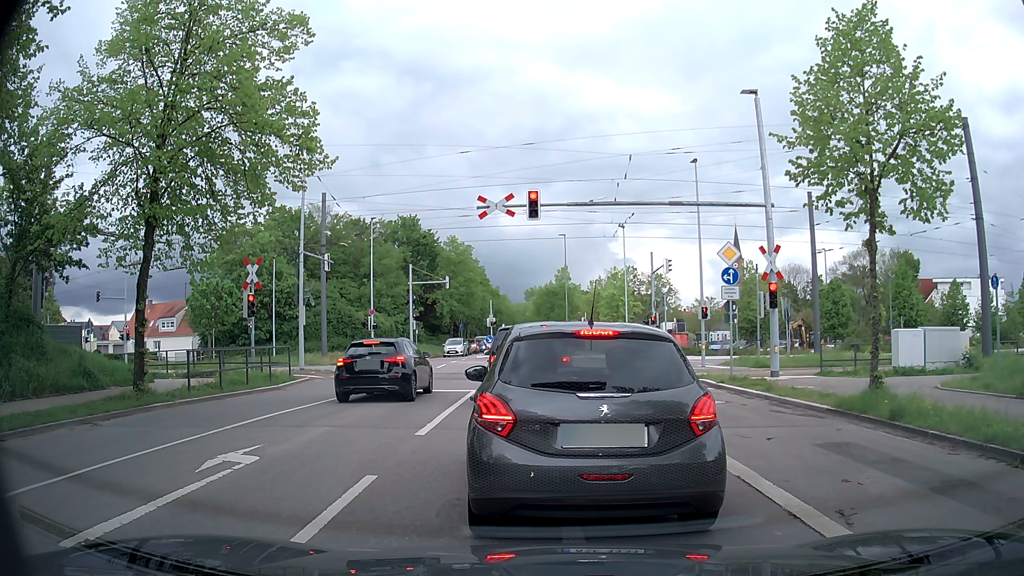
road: tertiary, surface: asphalt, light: Day
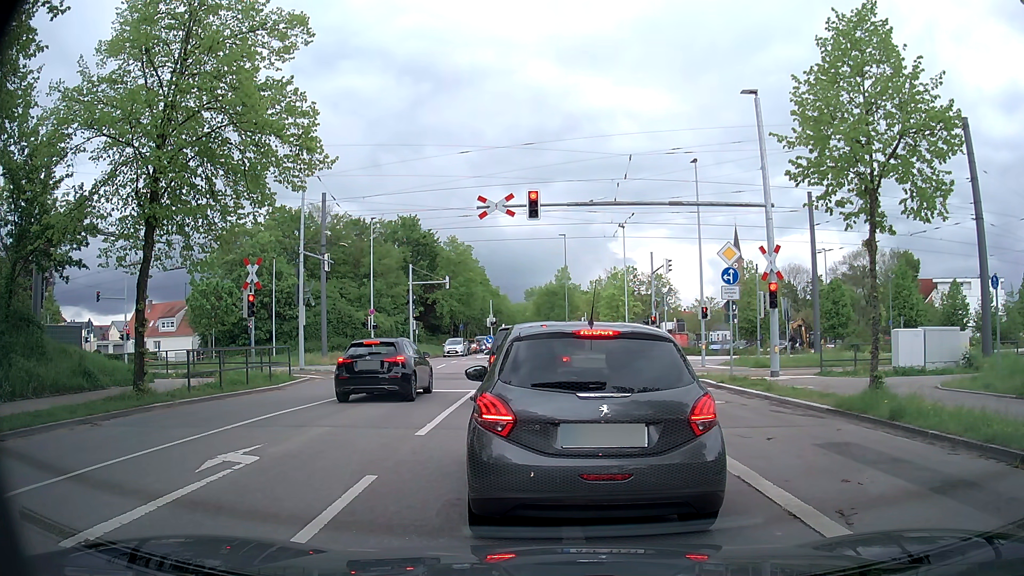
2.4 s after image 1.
(0.0, 0.0) m; 0°
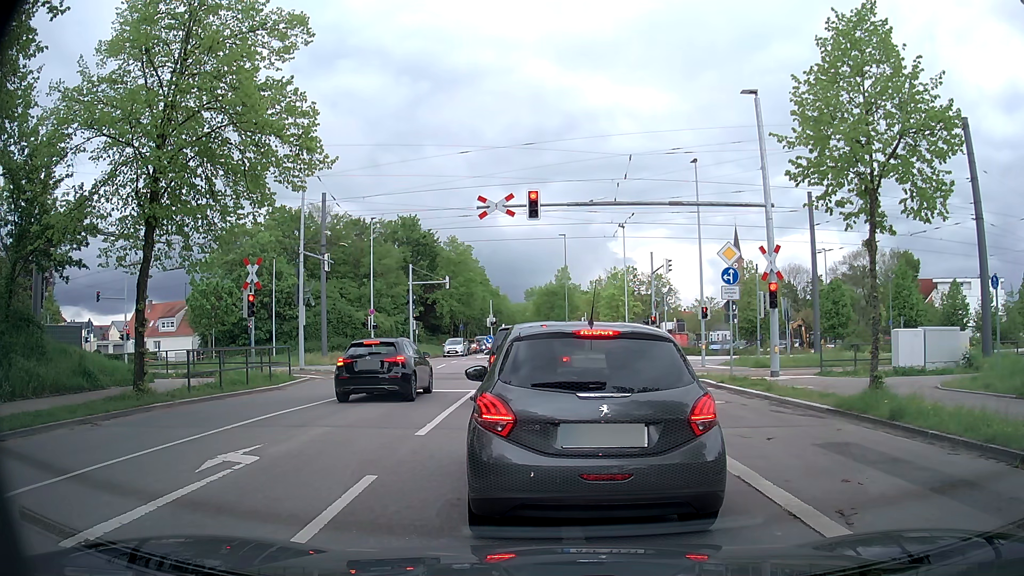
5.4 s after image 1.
(0.0, 0.0) m; 0°
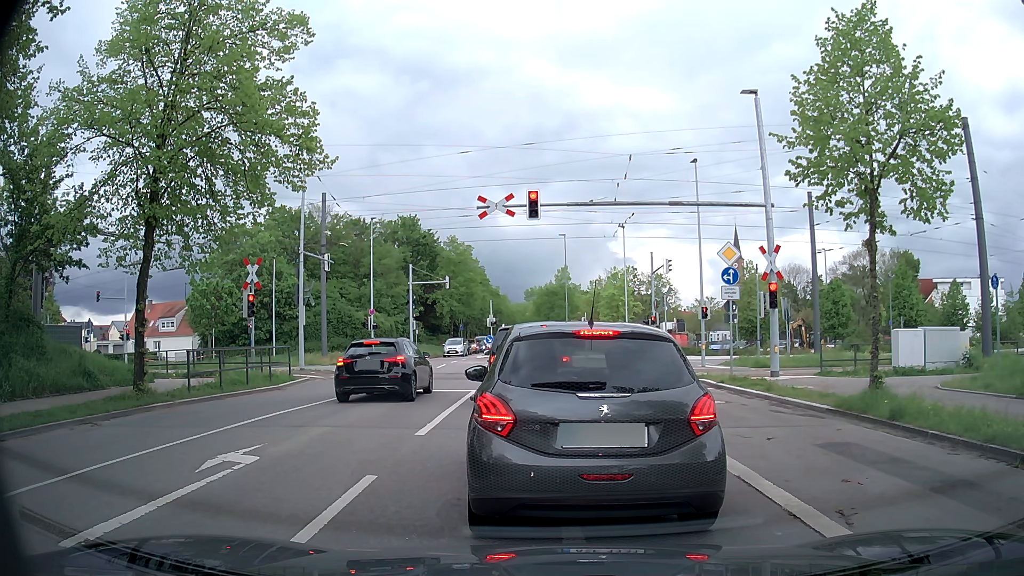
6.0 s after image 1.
(0.0, 0.0) m; 0°
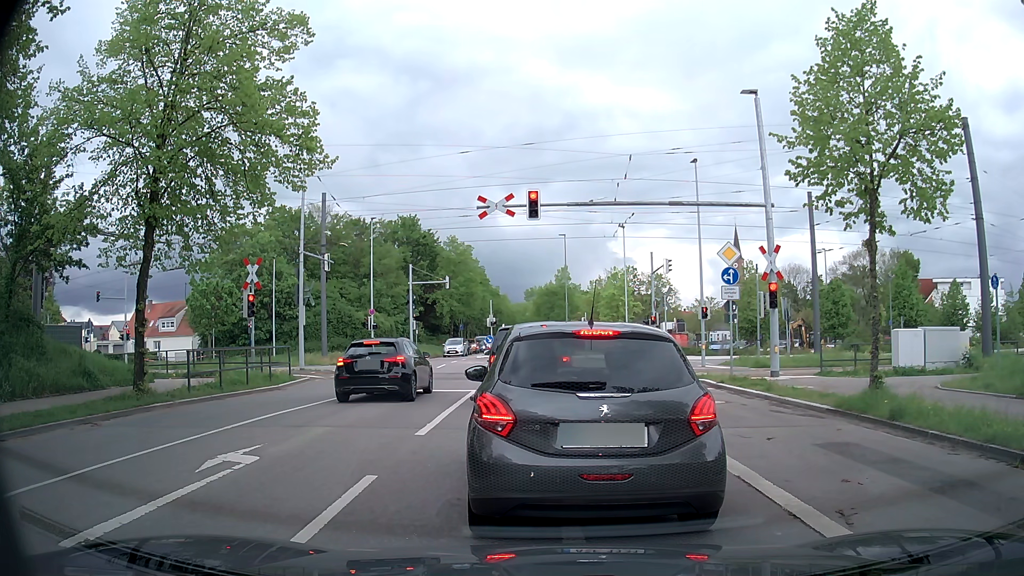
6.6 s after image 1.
(0.0, 0.0) m; 0°
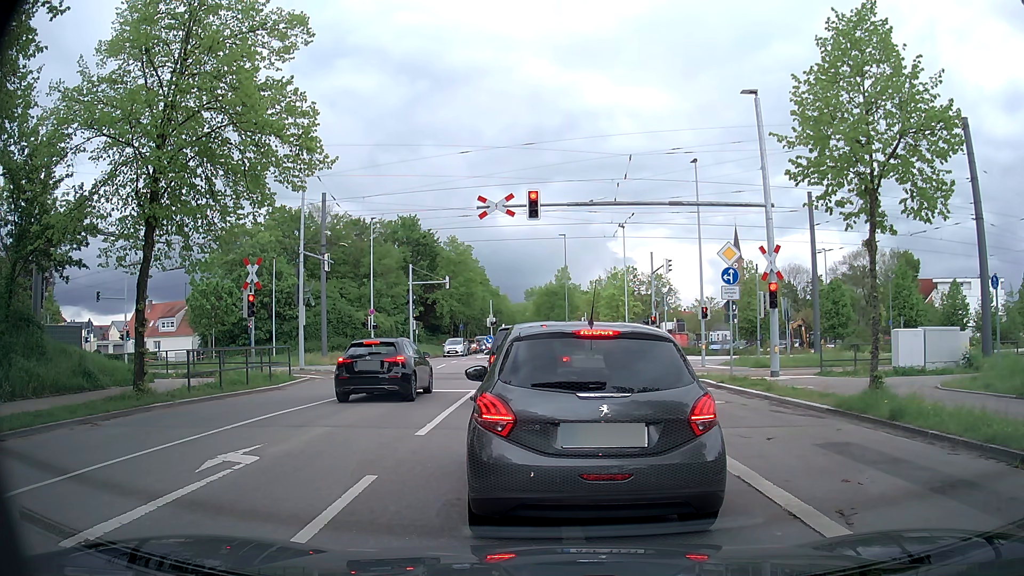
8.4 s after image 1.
(0.0, 0.0) m; 0°
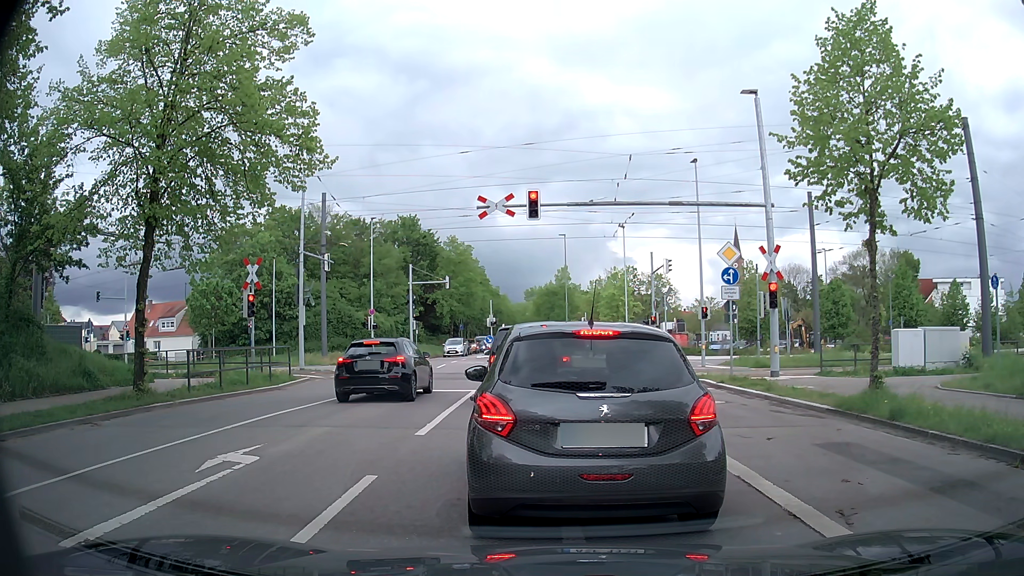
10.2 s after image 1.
(0.0, 0.0) m; 0°
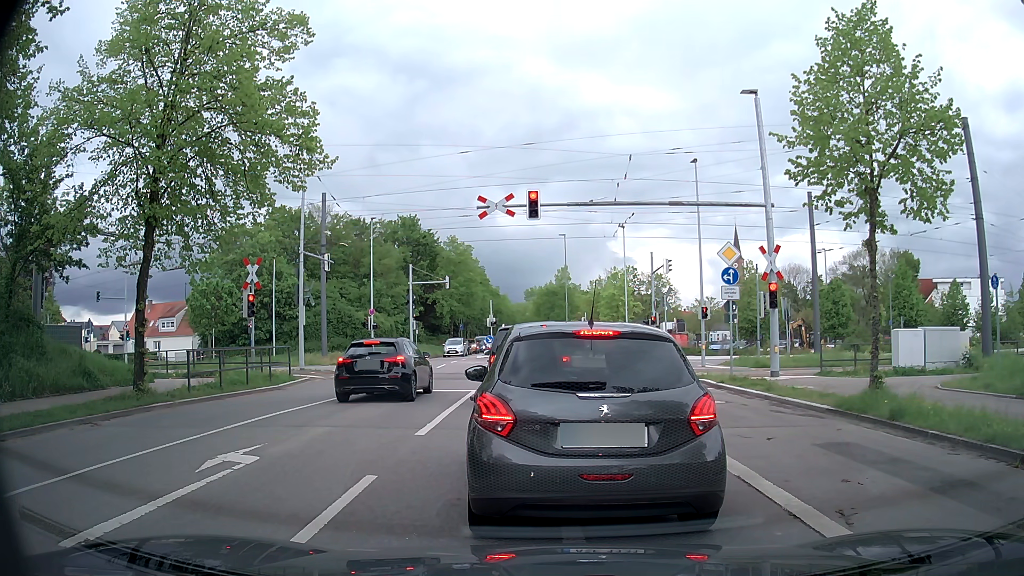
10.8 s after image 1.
(0.0, 0.0) m; 0°
